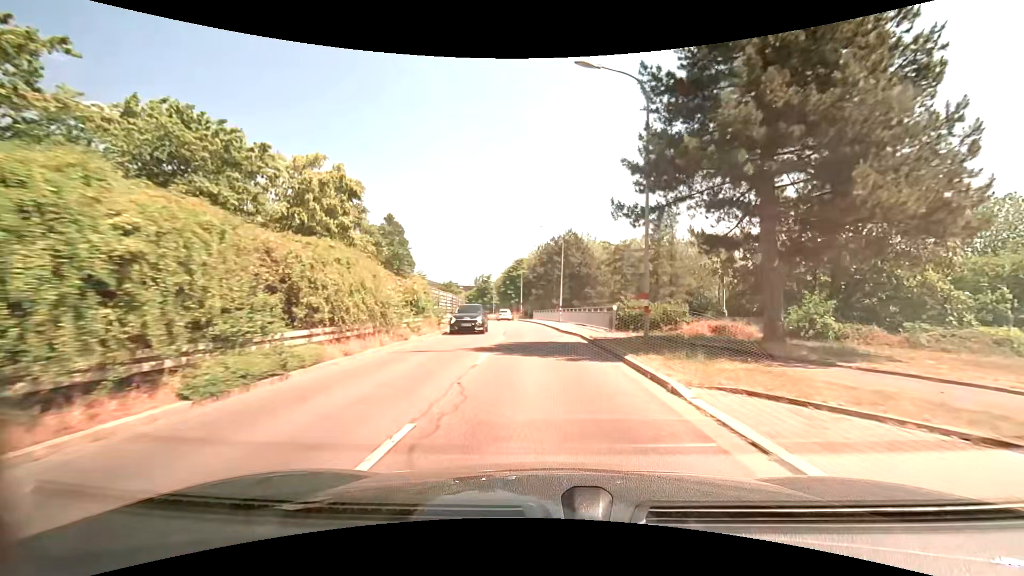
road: tertiary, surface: asphalt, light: Day
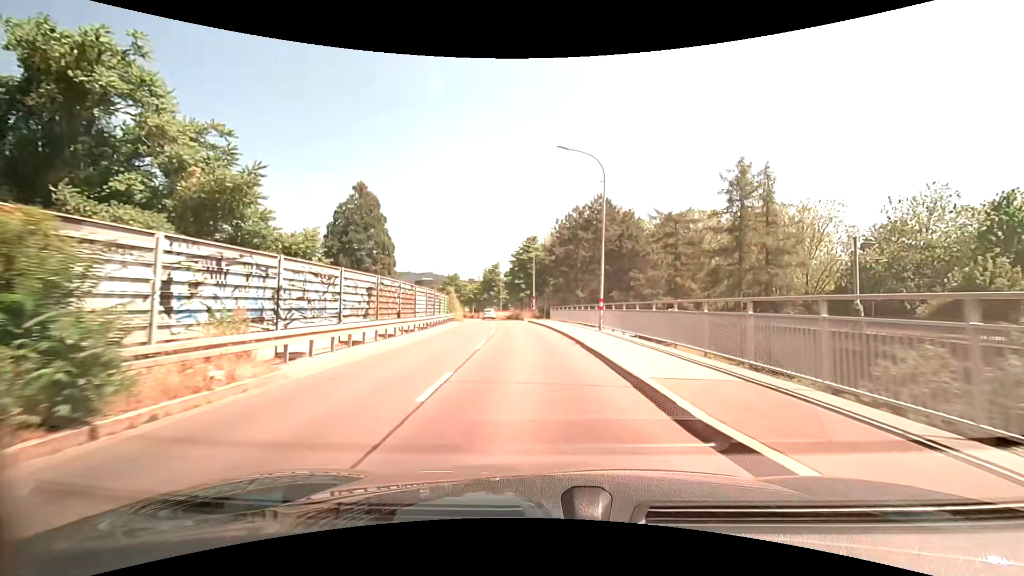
(-0.3, +22.6) m; -3°
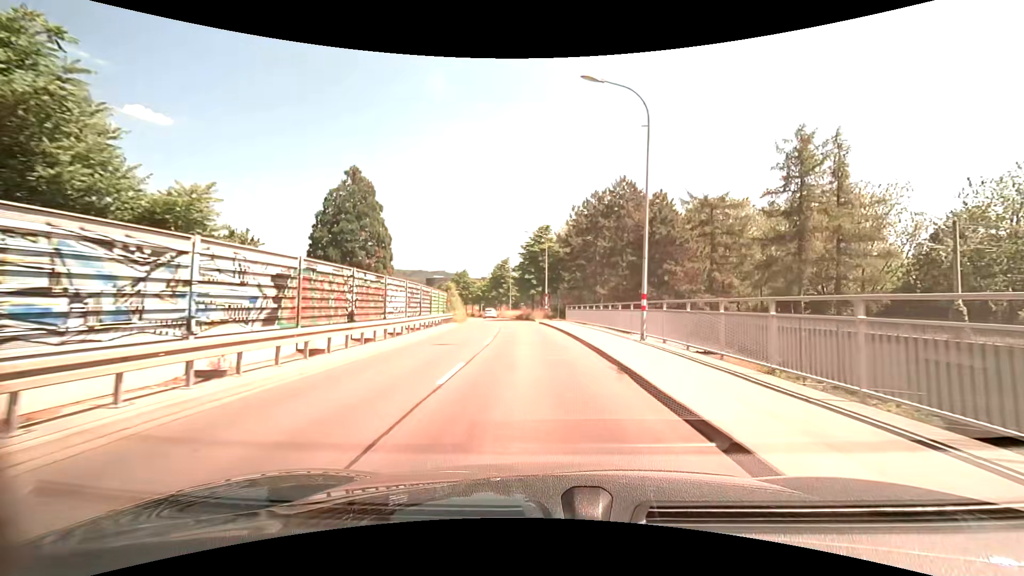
(0.0, +7.5) m; -1°
(0, +10) (-1, +20) (-1, +30) (-2, +40) (-3, +50) (-4, +60) (-6, +70) (-8, +79) (-10, +89) (-13, +99) m
